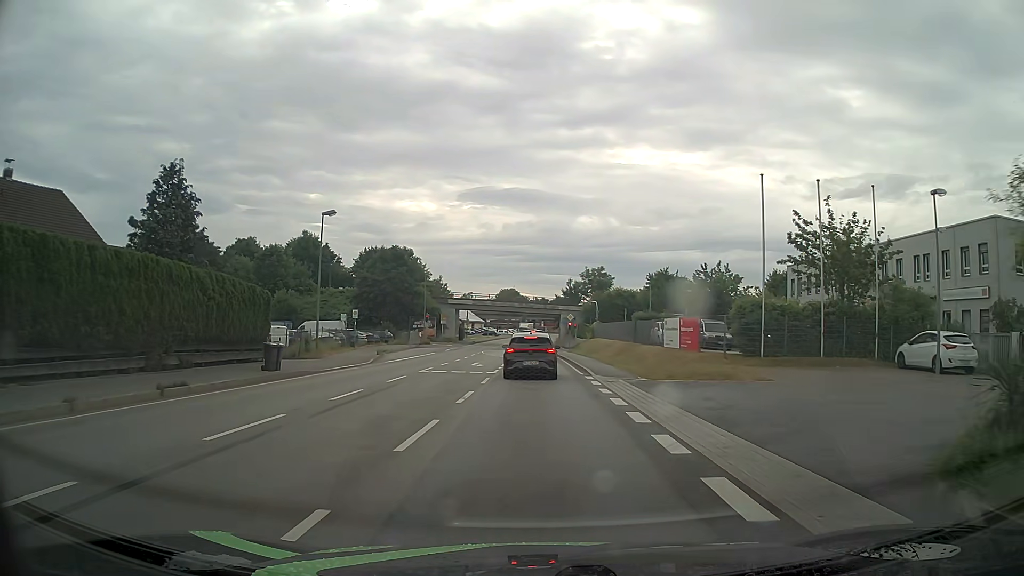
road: primary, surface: asphalt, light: Day
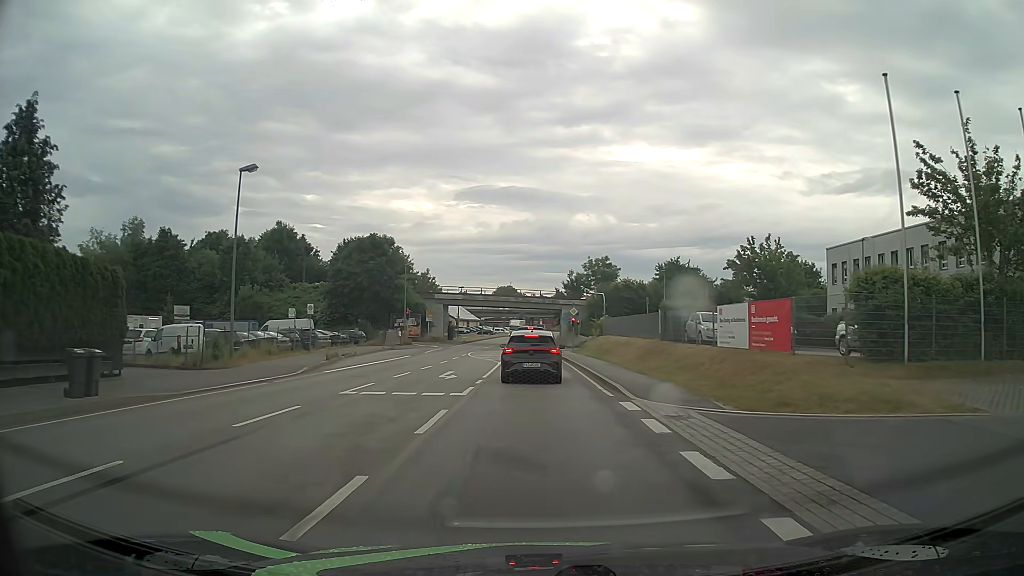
(0.0, +10.5) m; 0°
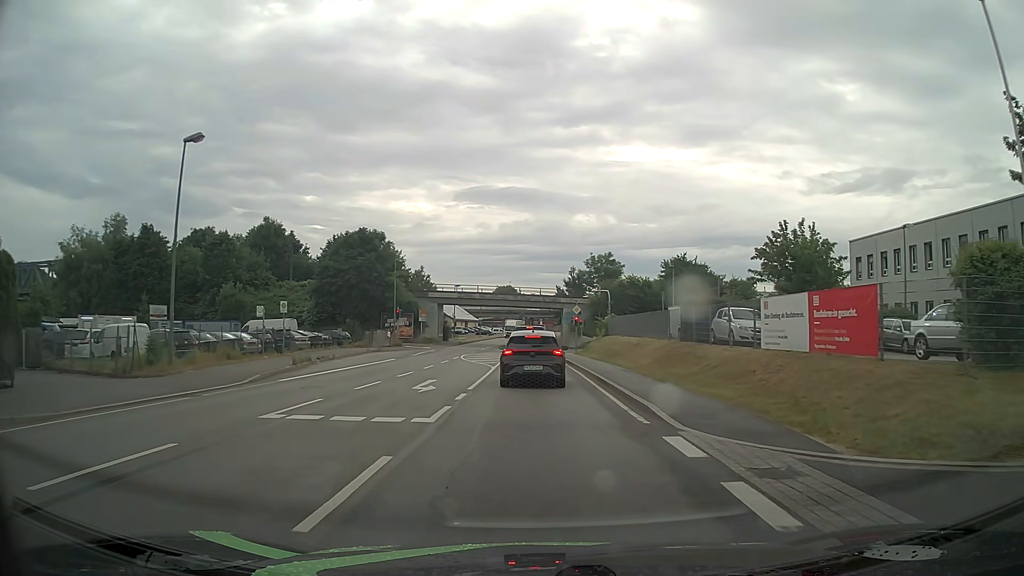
(0.0, +4.8) m; -1°
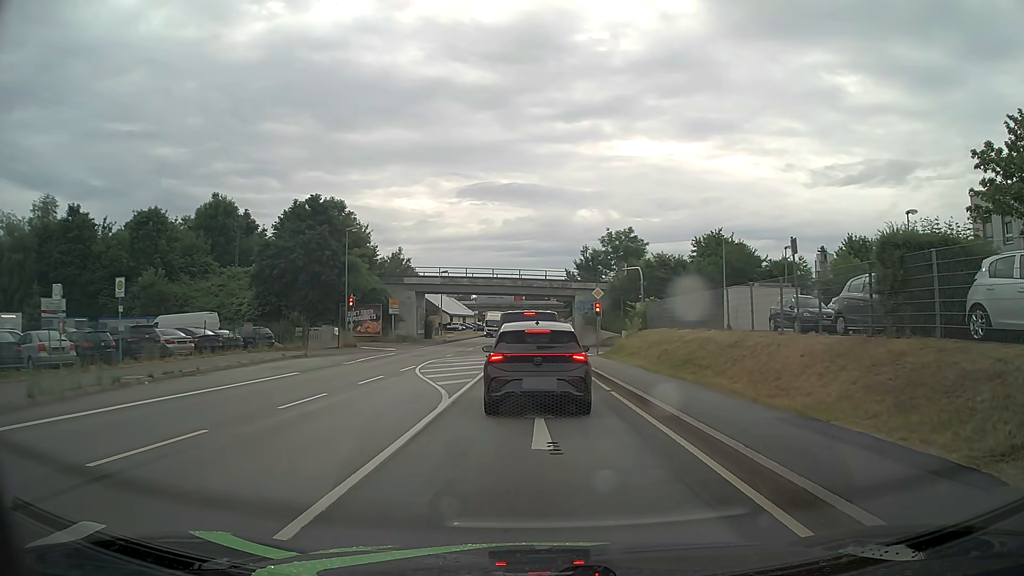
(0.0, +16.7) m; 0°
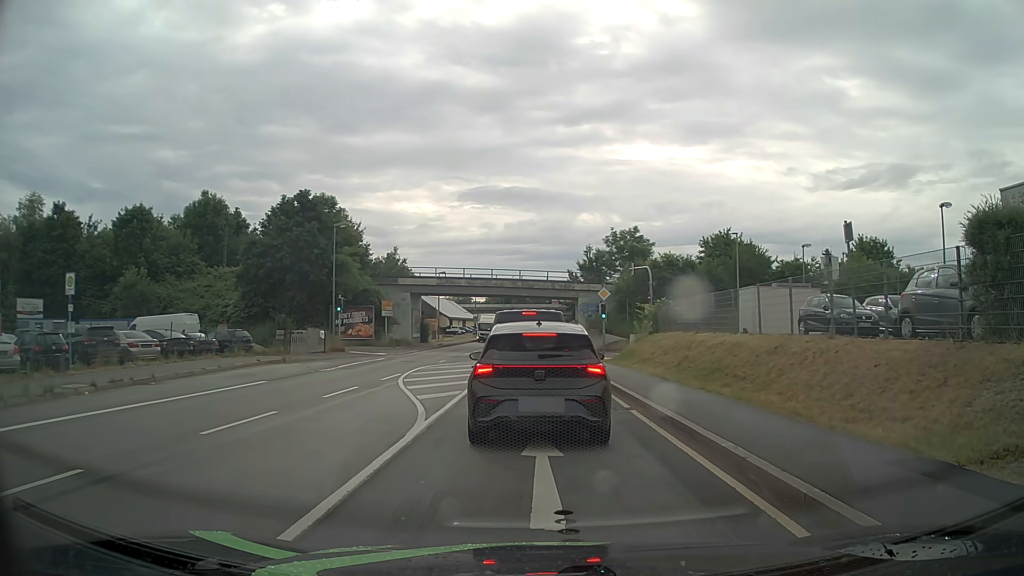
(0.0, +2.9) m; 0°
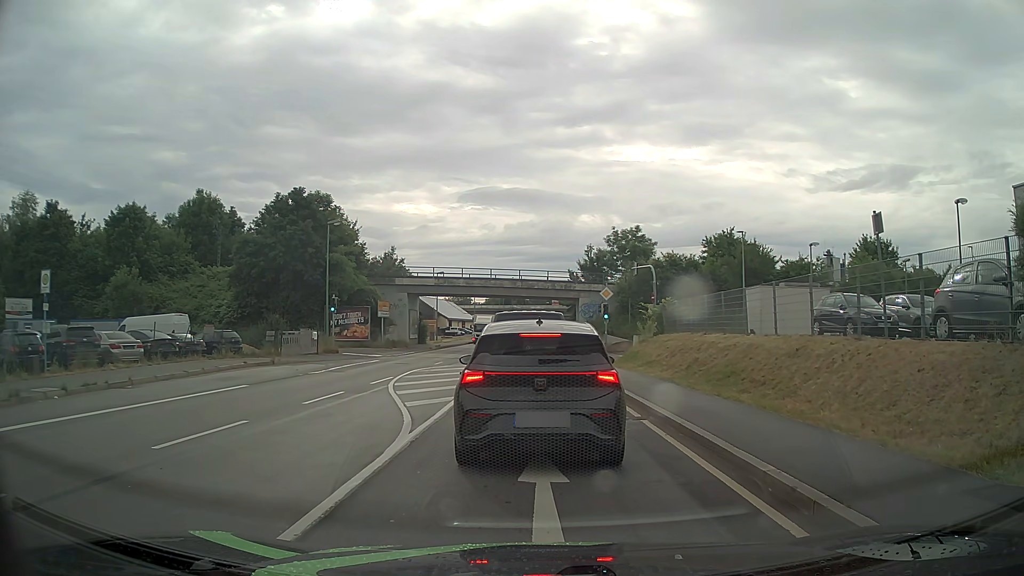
(0.0, +1.3) m; 0°
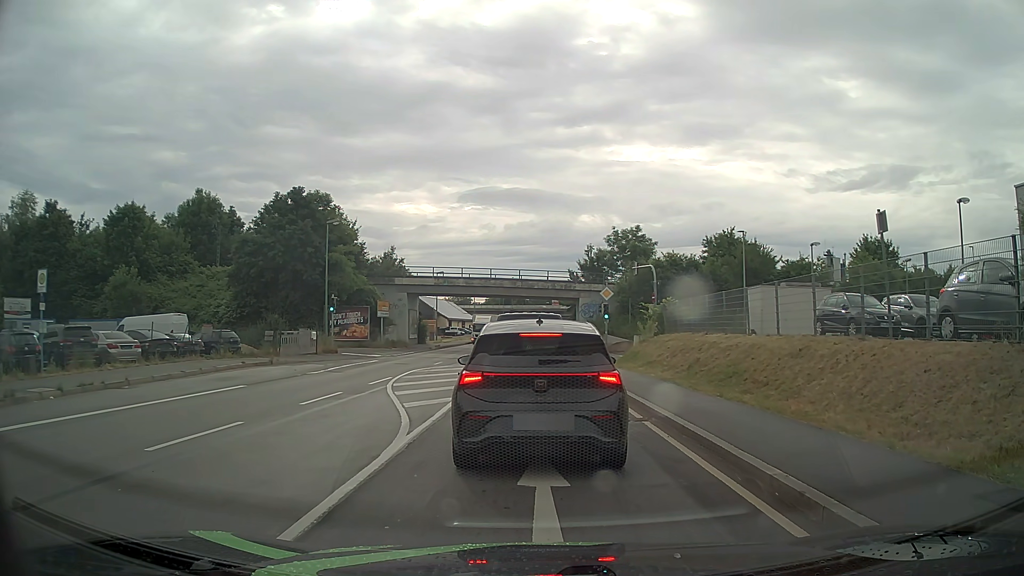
(0.0, +0.2) m; 0°
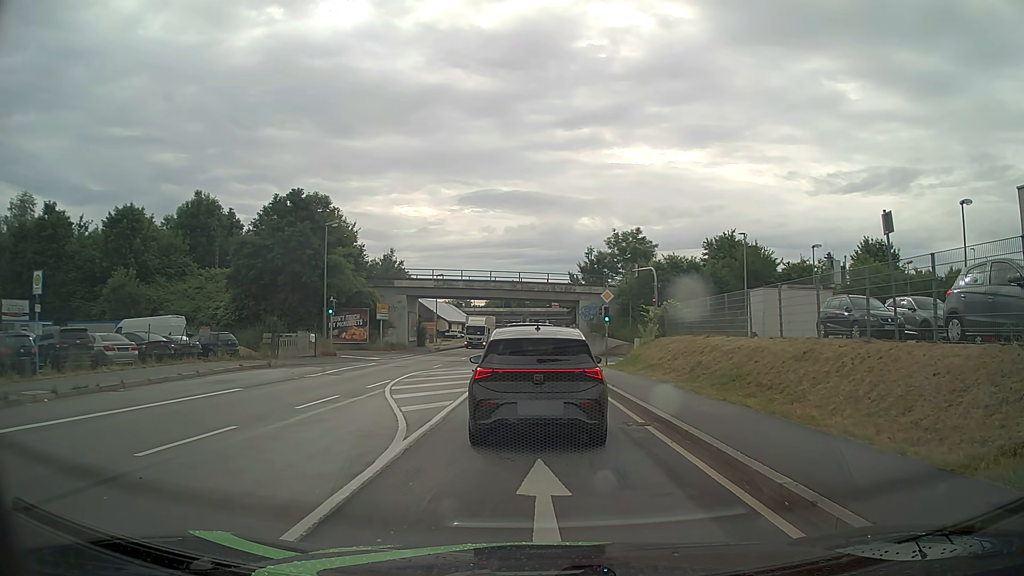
(0.0, +0.3) m; 0°
(0, +10) (0, +20) (-1, +30) (-1, +40) (-1, +50) (-1, +60) (-1, +70) (-1, +80) (0, +90) (+1, +100) m
